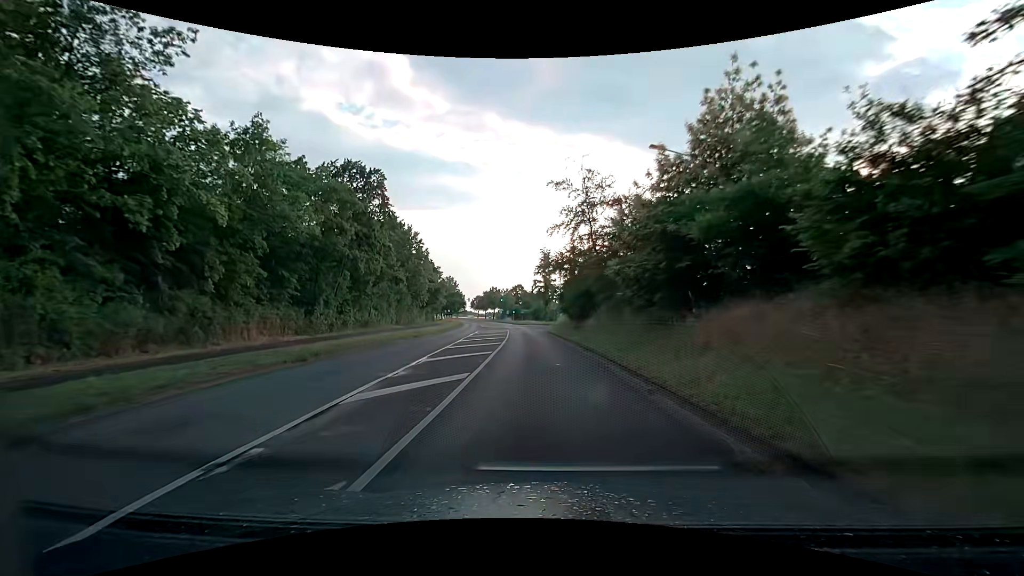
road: secondary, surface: asphalt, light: Day
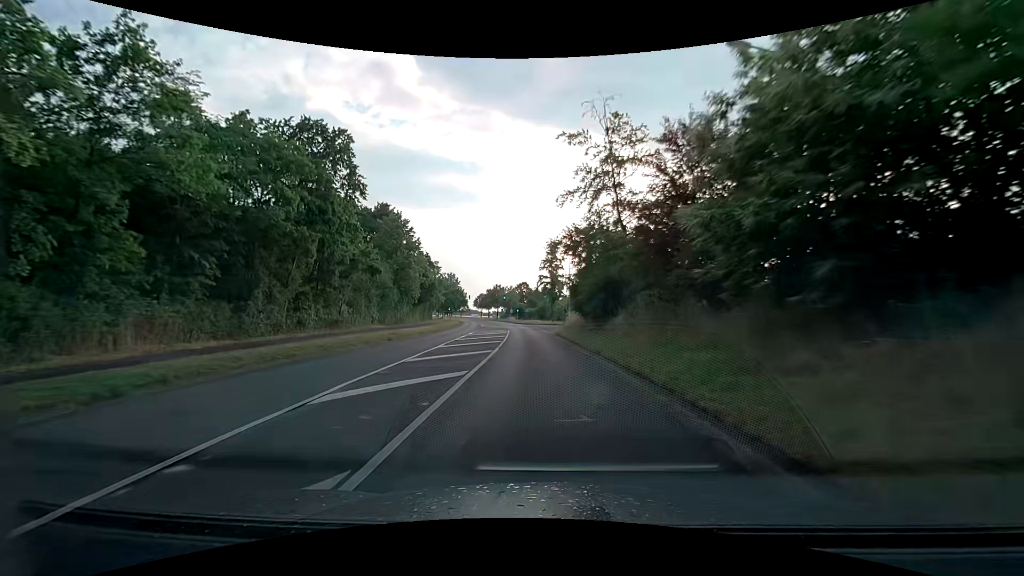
(0.0, +8.1) m; 0°
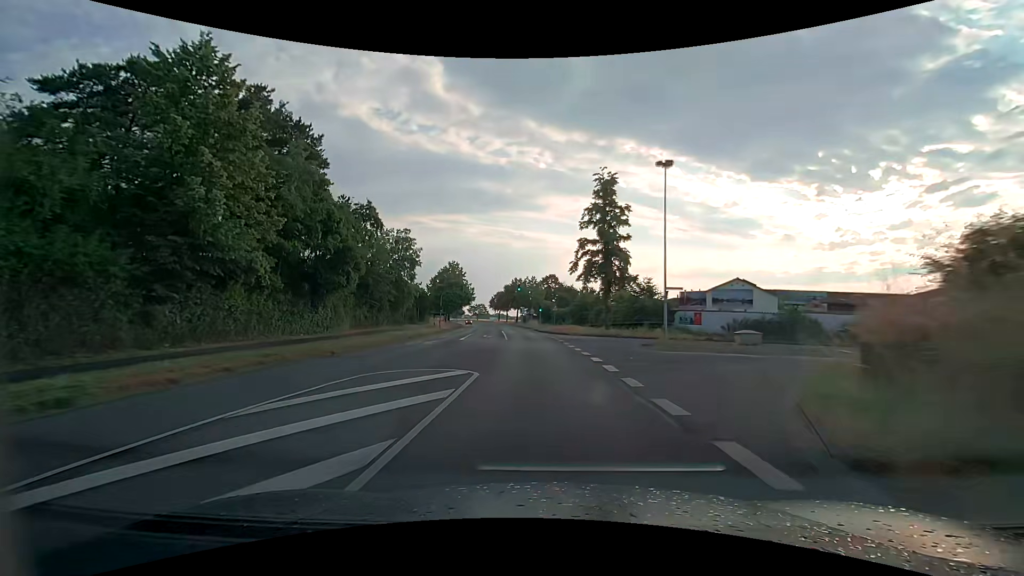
(-1.5, +40.5) m; -4°
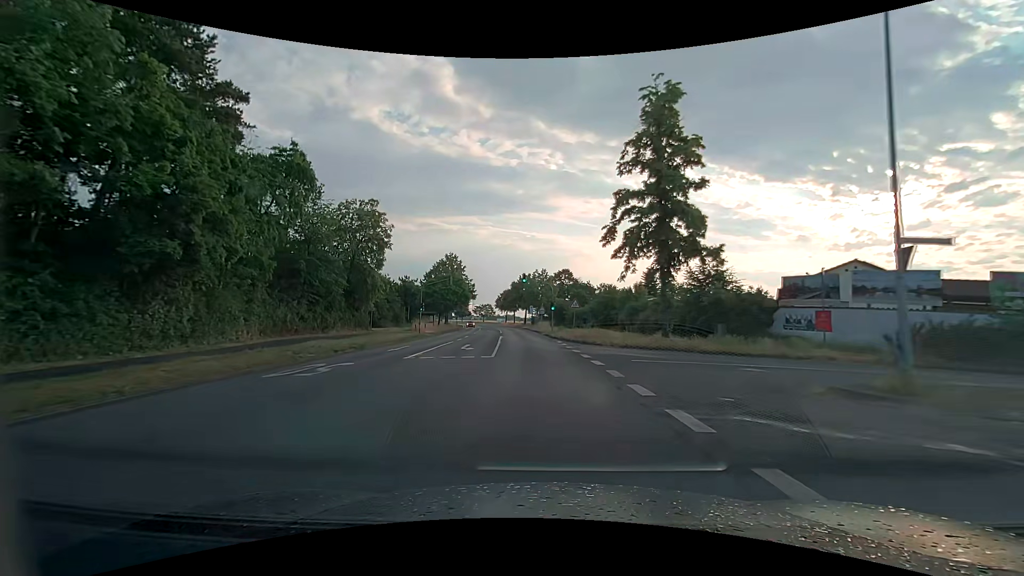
(-0.1, +16.2) m; -1°
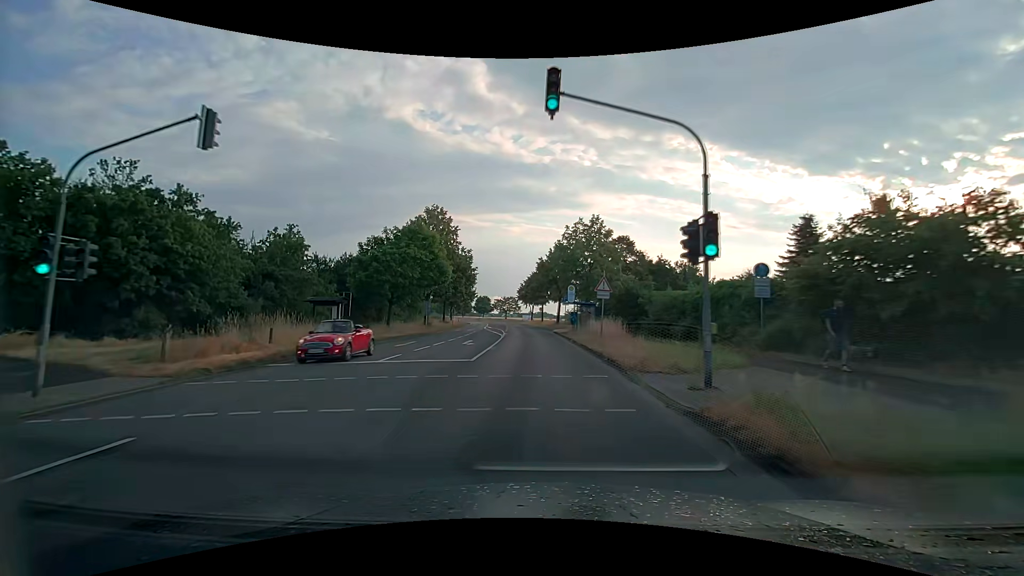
(-1.2, +40.2) m; -4°
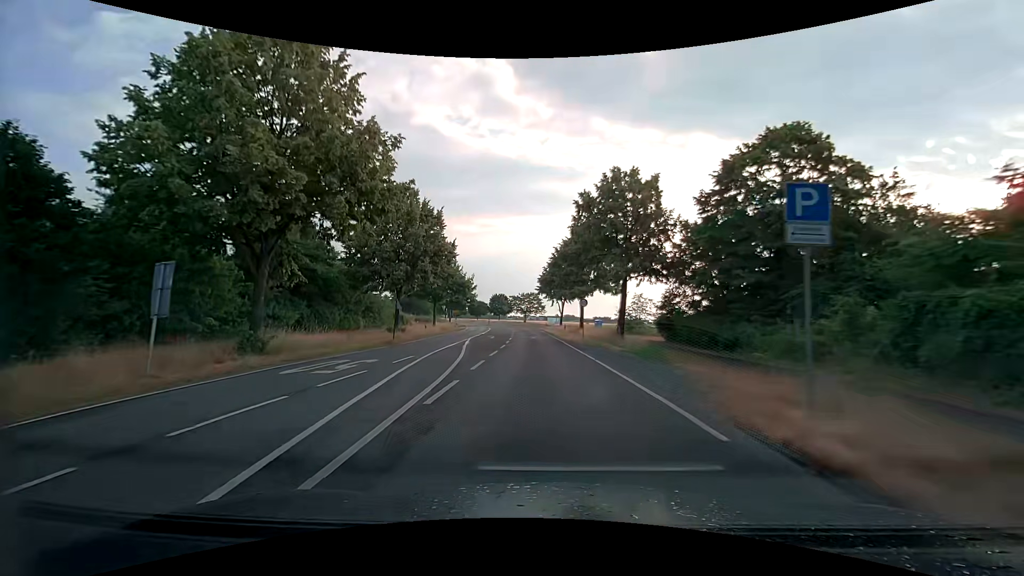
(-1.2, +40.3) m; -3°
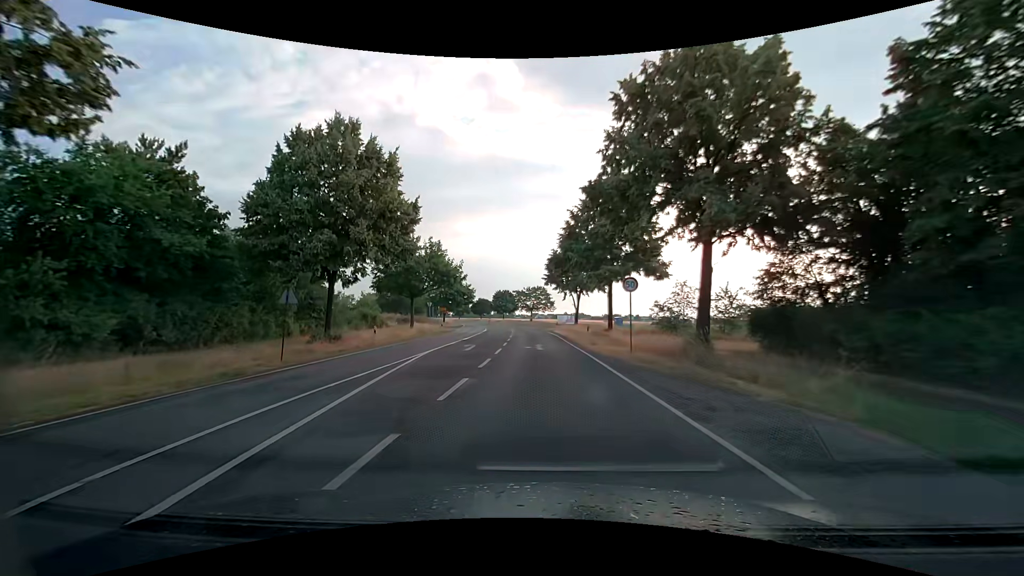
(-0.1, +16.1) m; -1°
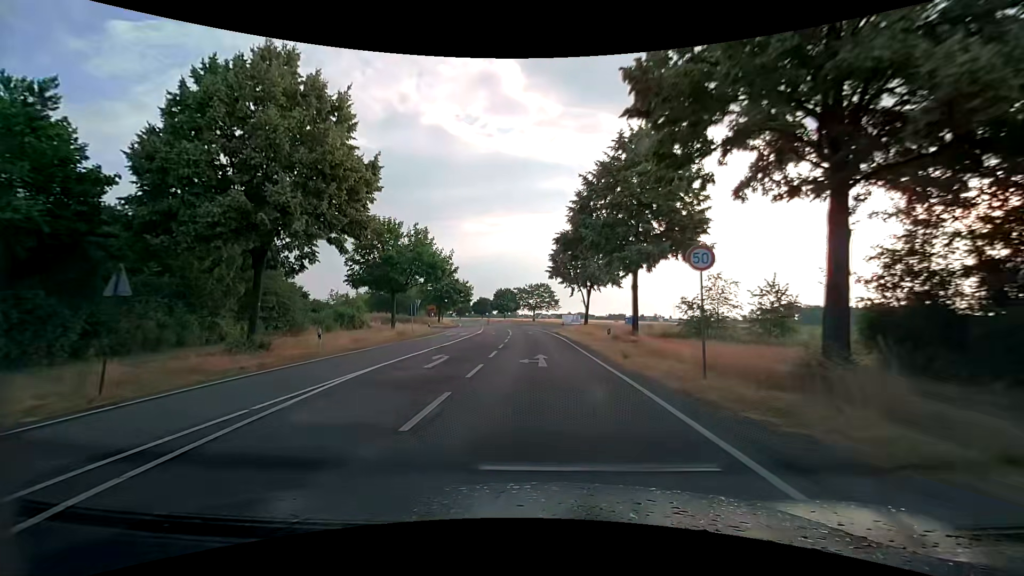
(0.0, +8.1) m; -1°
(0, +10) (0, +20) (0, +30) (-1, +40) (-2, +50) (-2, +60) (-3, +70) (-5, +80) (-6, +90) (-8, +100) m
